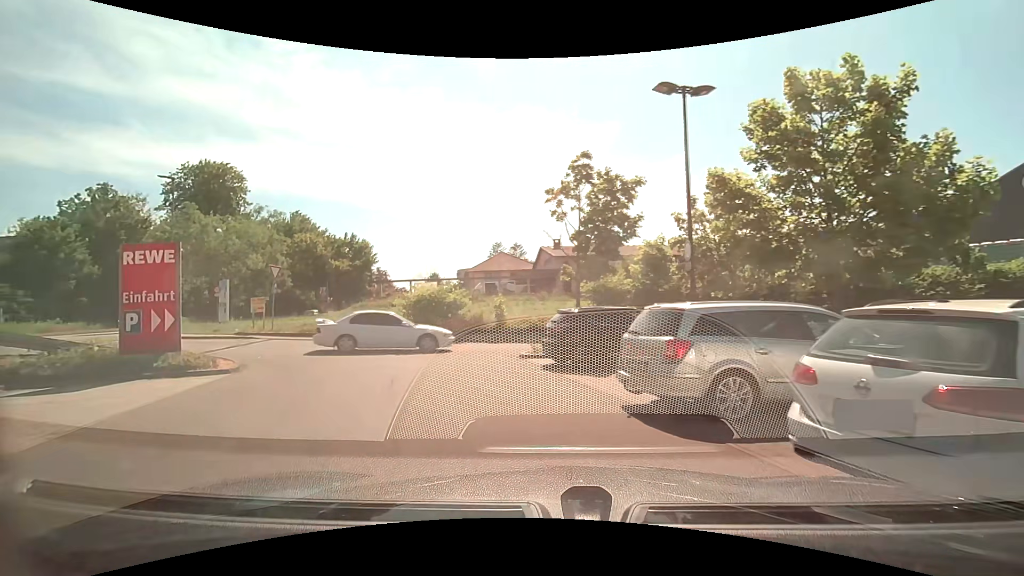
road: service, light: Day
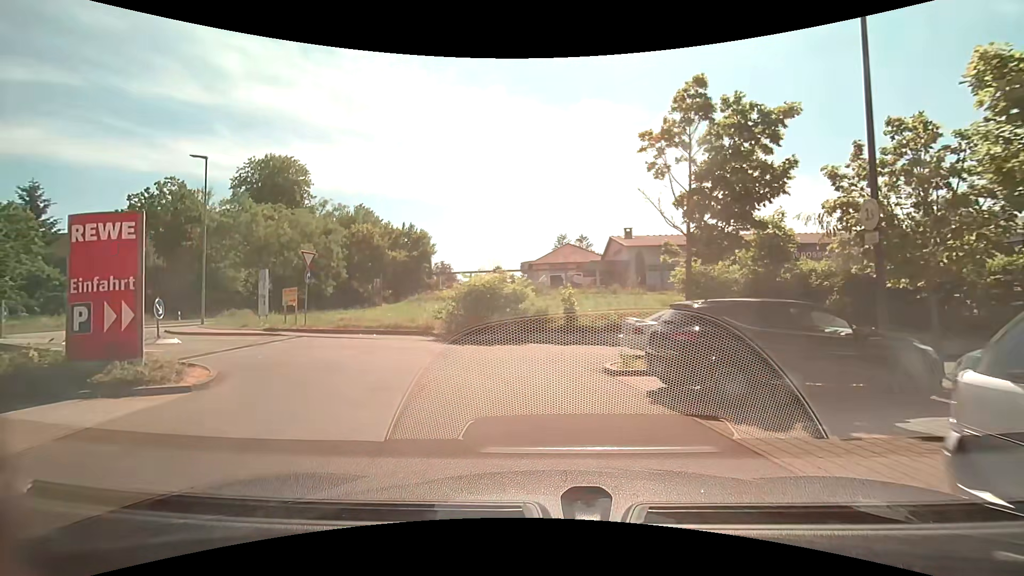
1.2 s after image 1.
(-0.3, +4.6) m; -7°
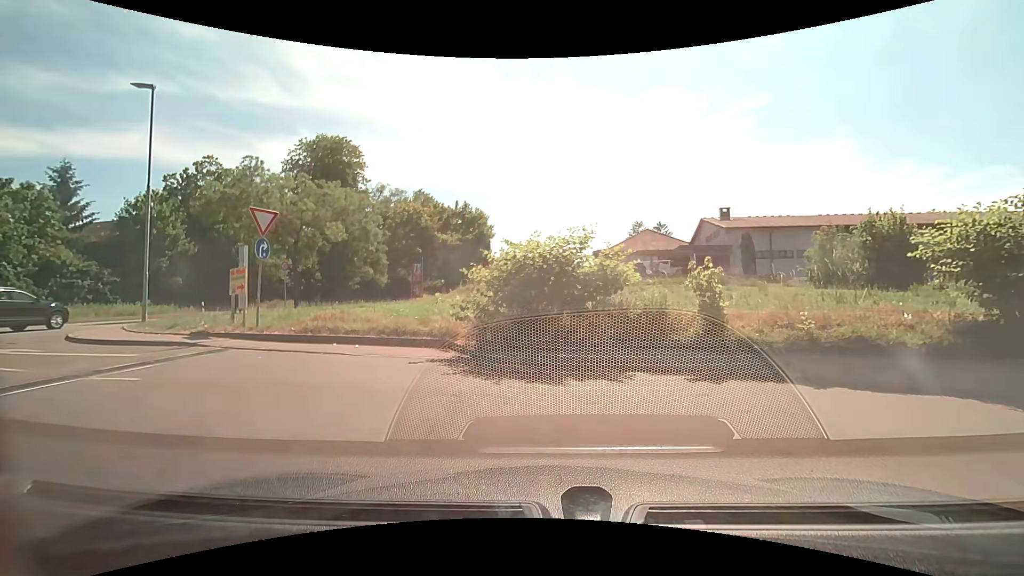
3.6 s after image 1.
(-0.6, +8.7) m; -7°
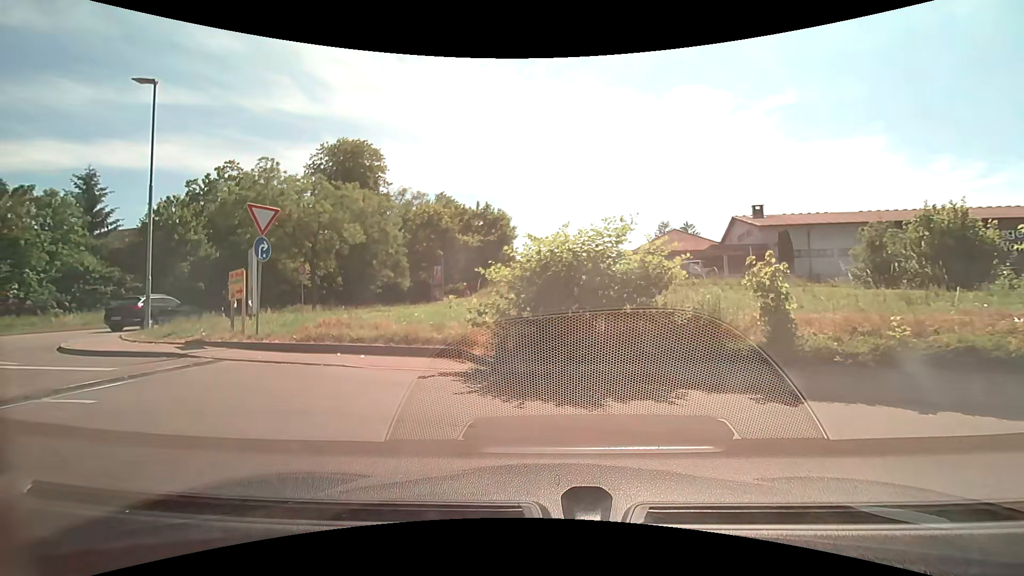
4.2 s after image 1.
(0.0, +1.4) m; -3°
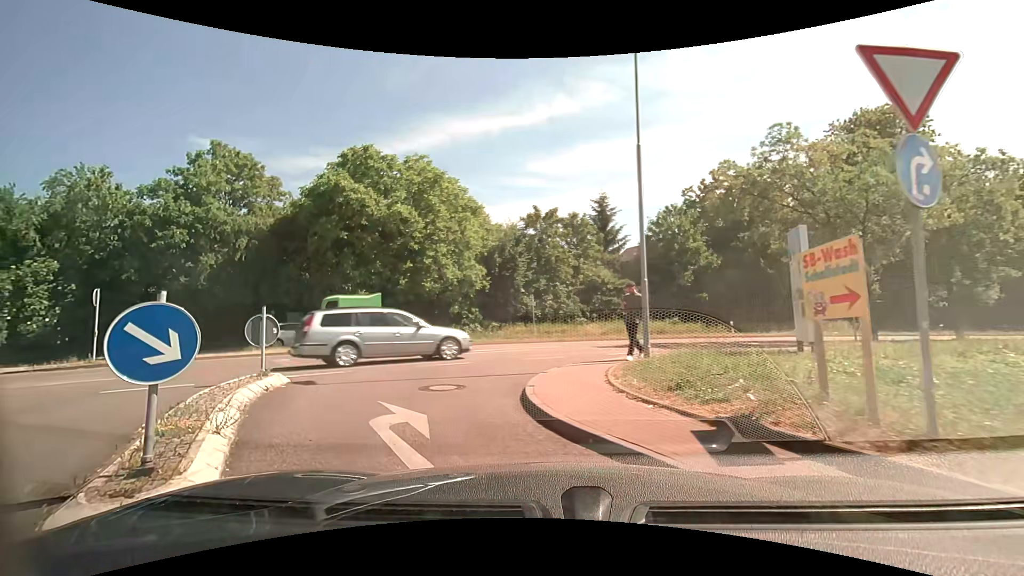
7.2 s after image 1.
(-4.1, +7.7) m; -54°
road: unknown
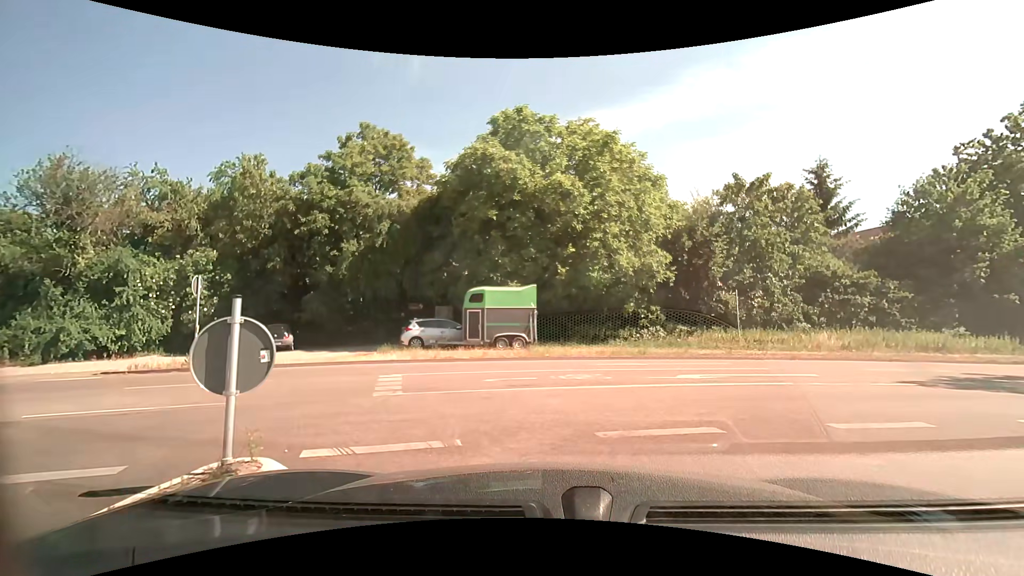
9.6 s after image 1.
(-1.4, +6.5) m; -16°
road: service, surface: asphalt
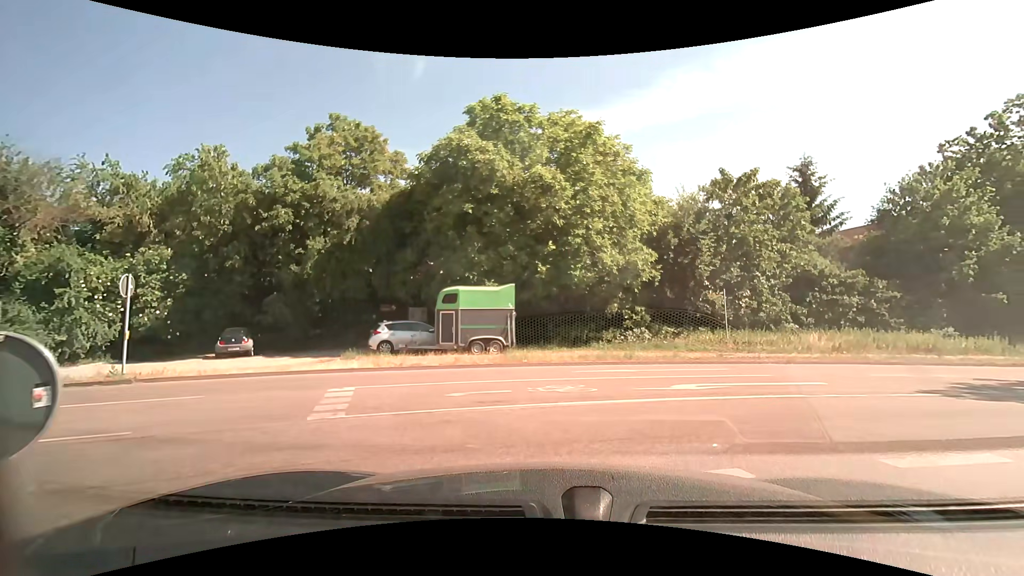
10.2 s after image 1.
(0.0, +1.6) m; +1°
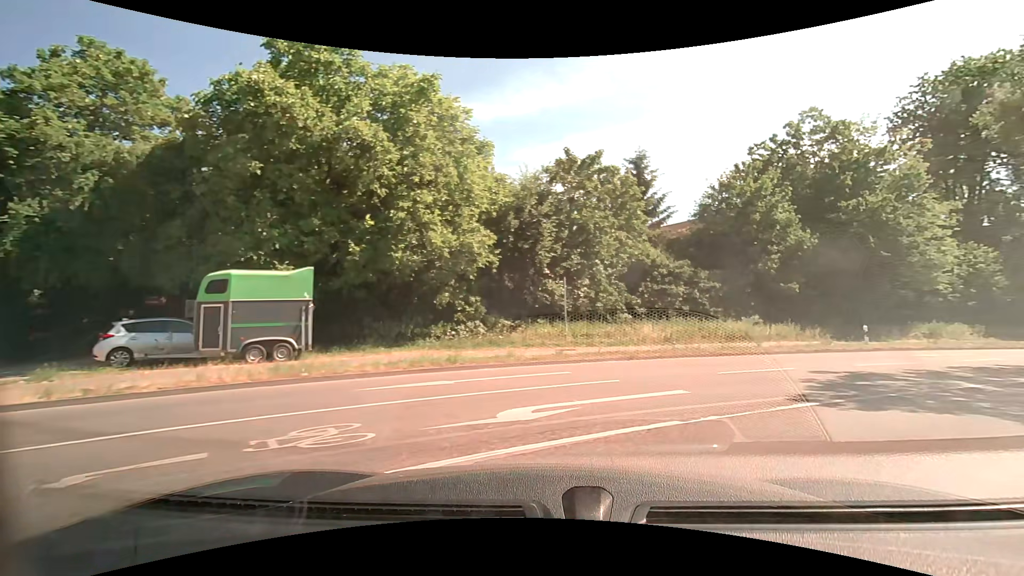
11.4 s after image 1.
(+0.5, +4.0) m; +19°
